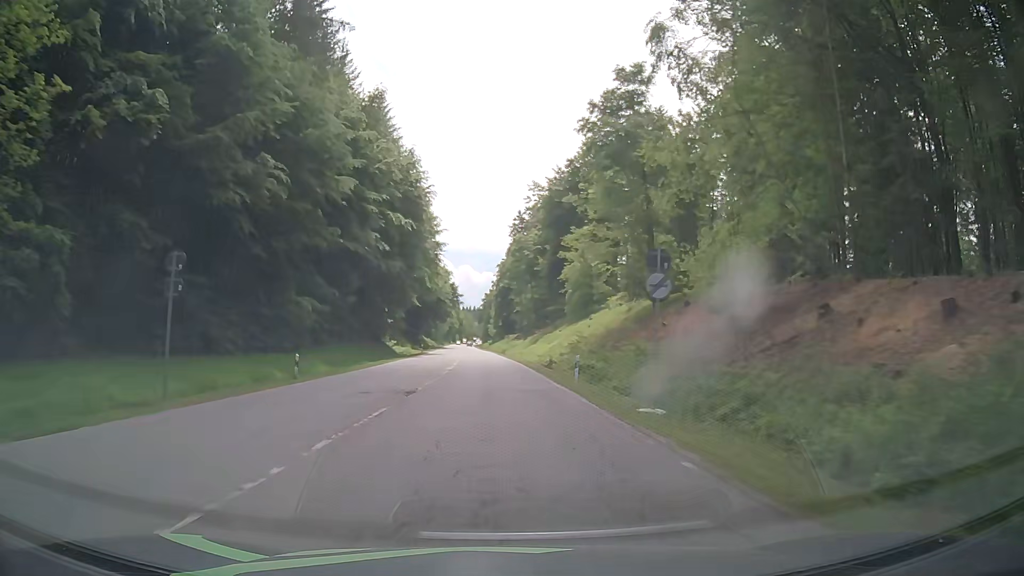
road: secondary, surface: asphalt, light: Day
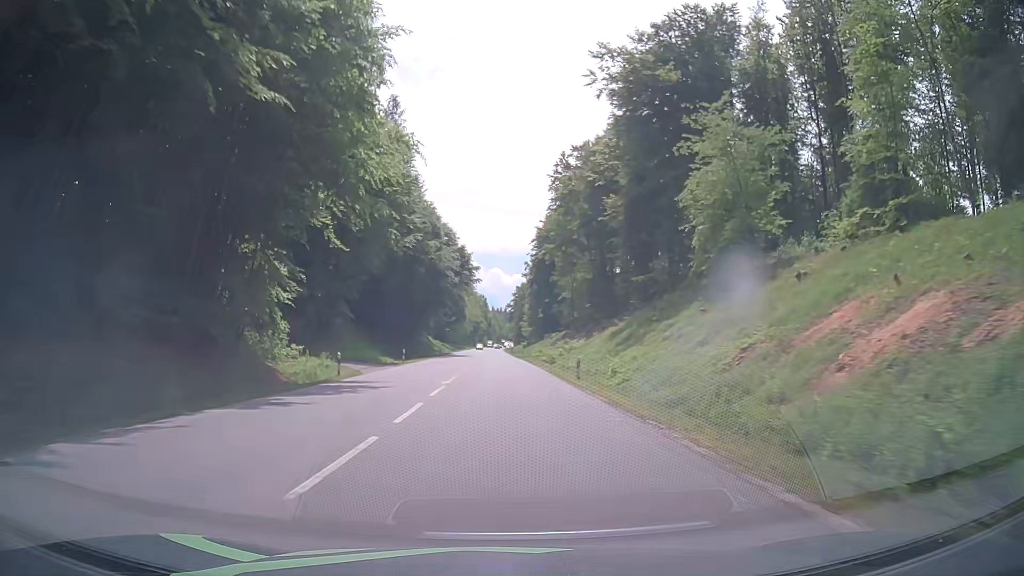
(-1.4, +54.1) m; -2°
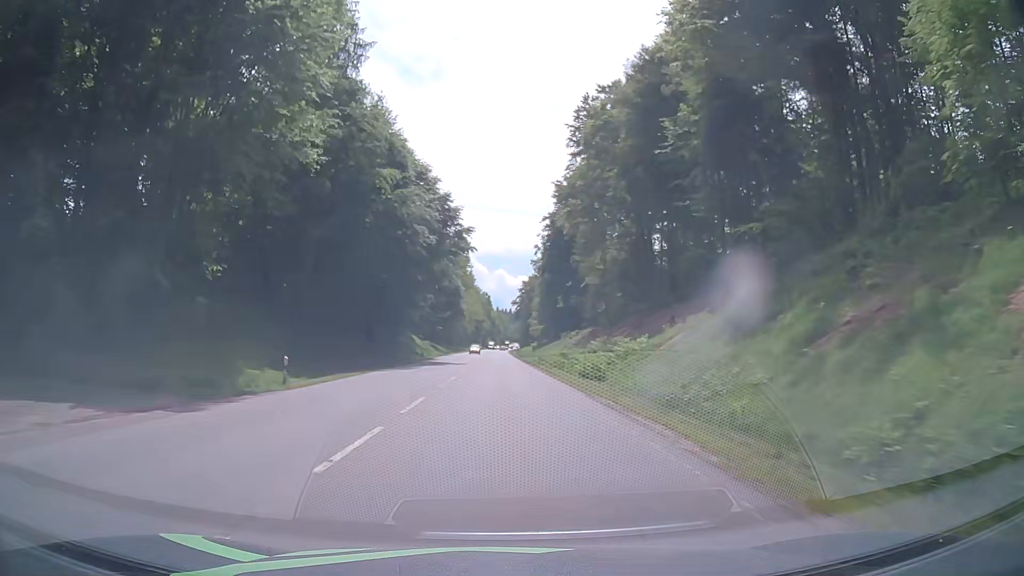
(-0.3, +28.6) m; -1°
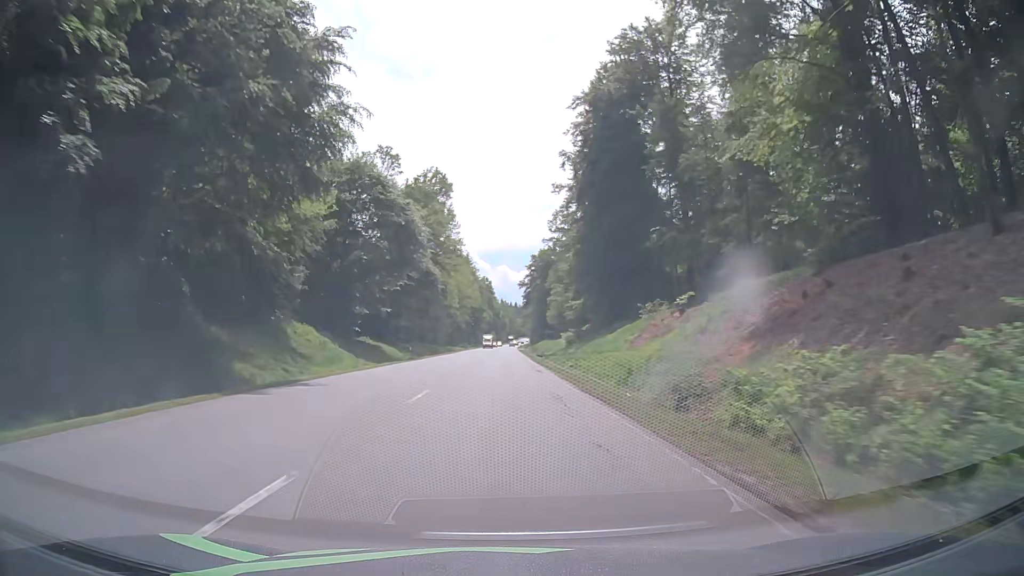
(+0.2, +59.8) m; -1°
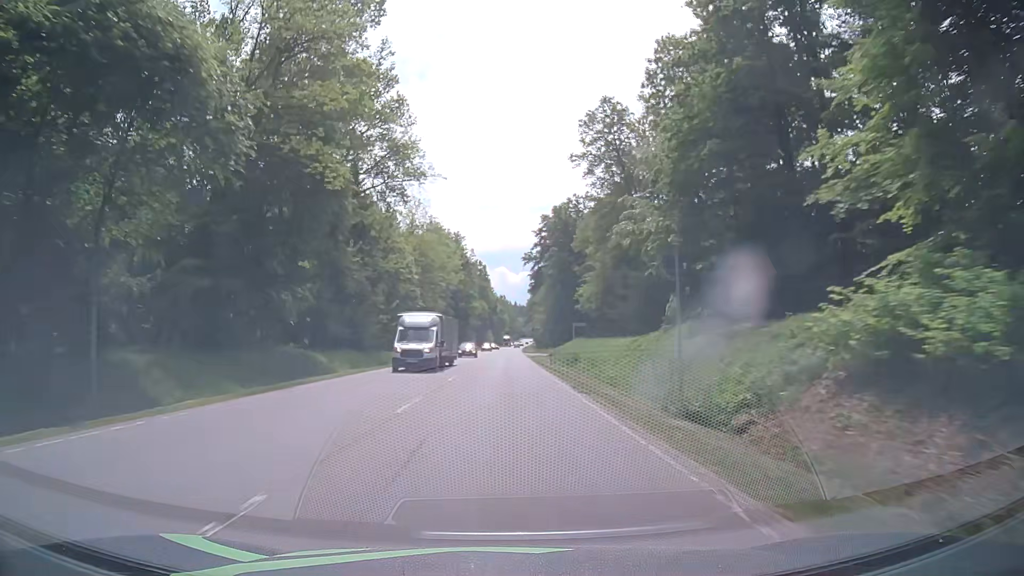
(+0.6, +61.6) m; 0°
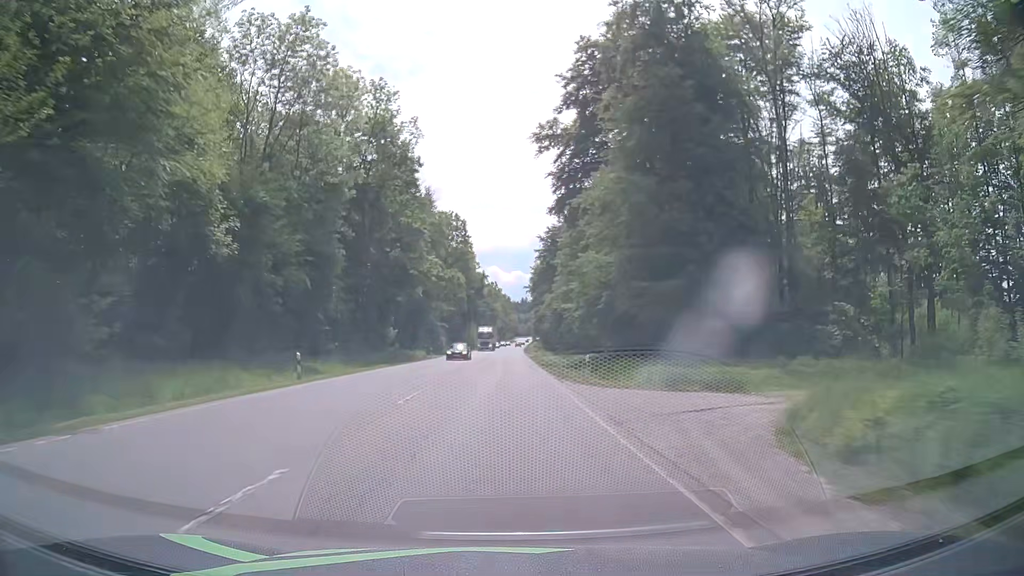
(+0.5, +78.1) m; +1°
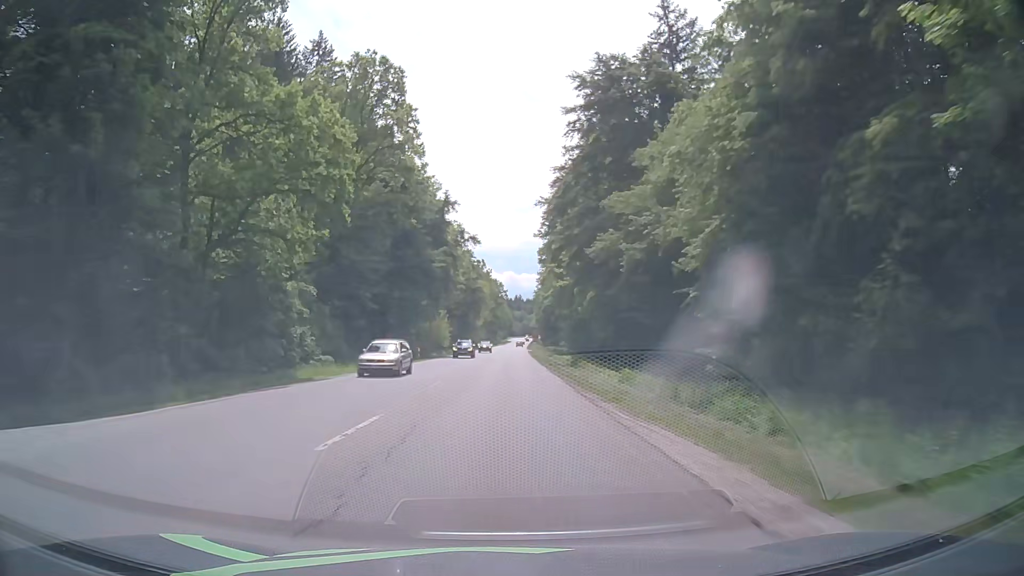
(+0.4, +78.7) m; 0°
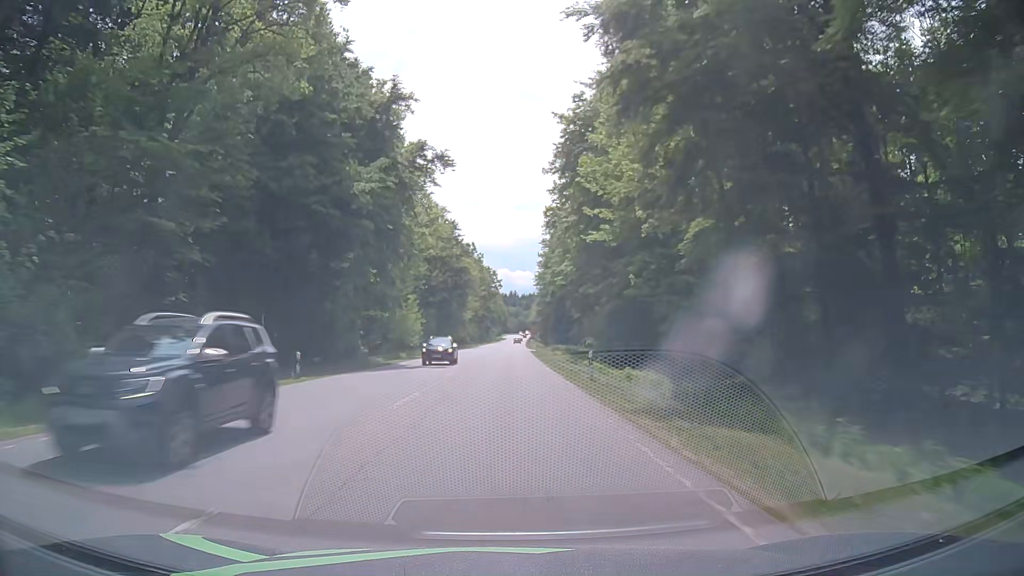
(+0.2, +31.2) m; +1°
(0, +10) (0, +20) (0, +30) (0, +40) (0, +50) (+1, +60) (+1, +70) (+1, +80) (+1, +90) (+1, +100) m
